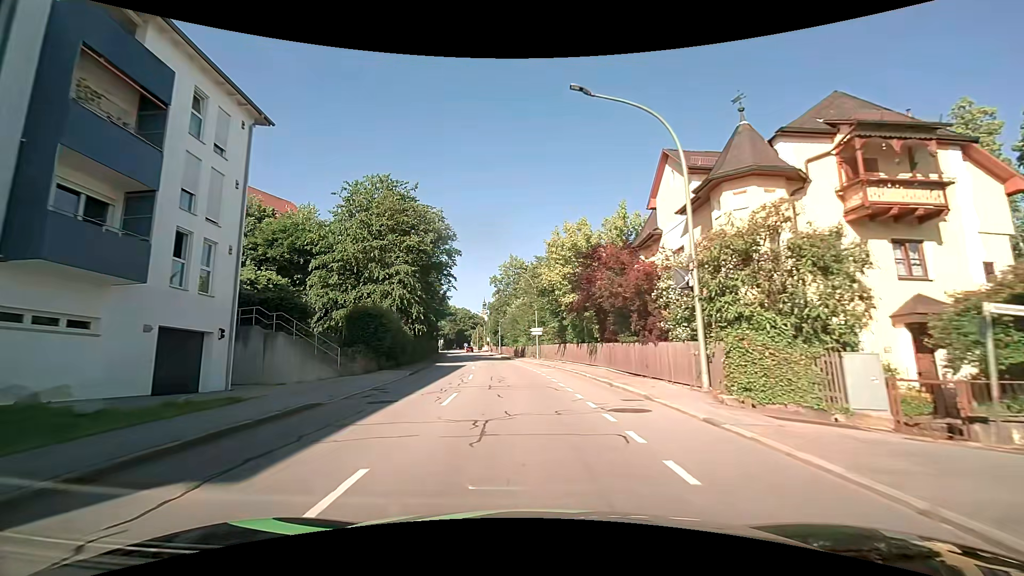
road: tertiary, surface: asphalt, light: Day
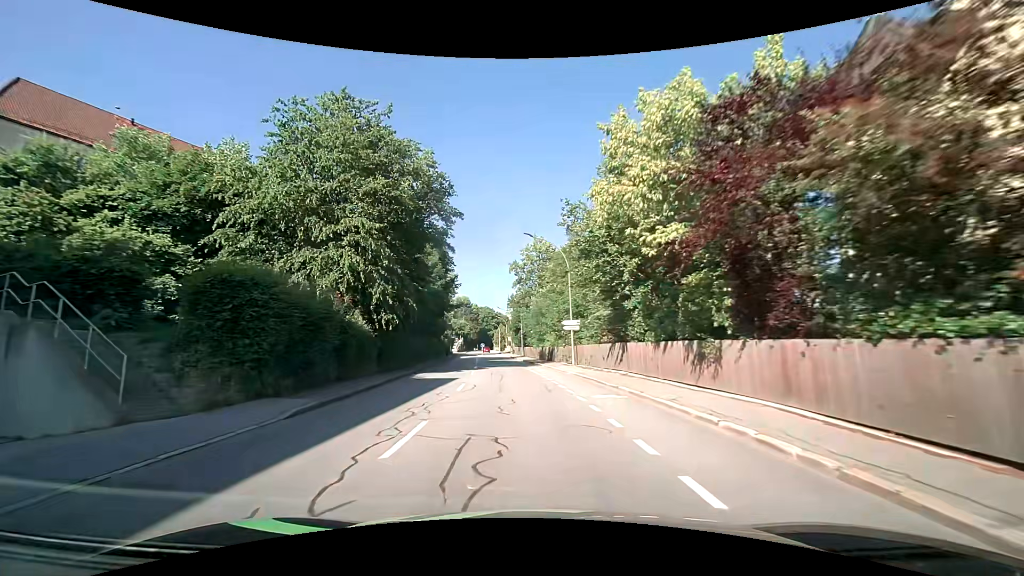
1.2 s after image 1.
(-0.2, +14.7) m; -2°
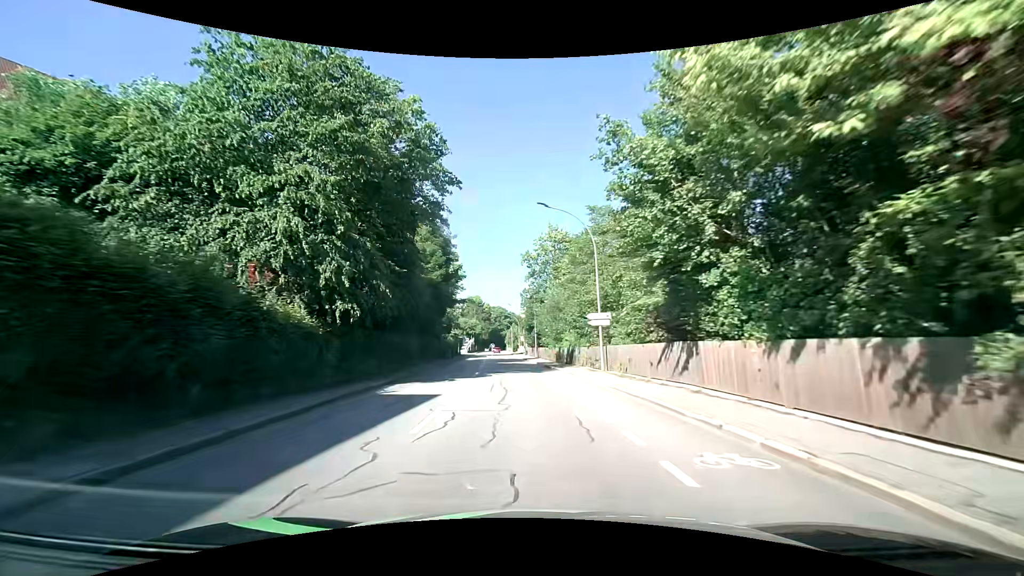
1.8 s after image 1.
(-0.2, +7.3) m; -2°
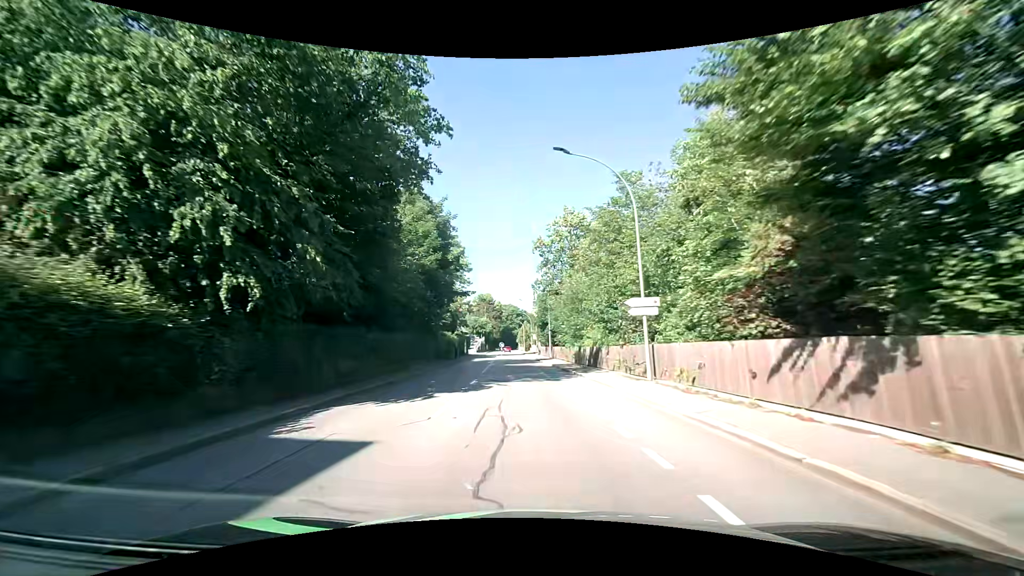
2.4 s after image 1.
(-0.1, +7.2) m; -1°
